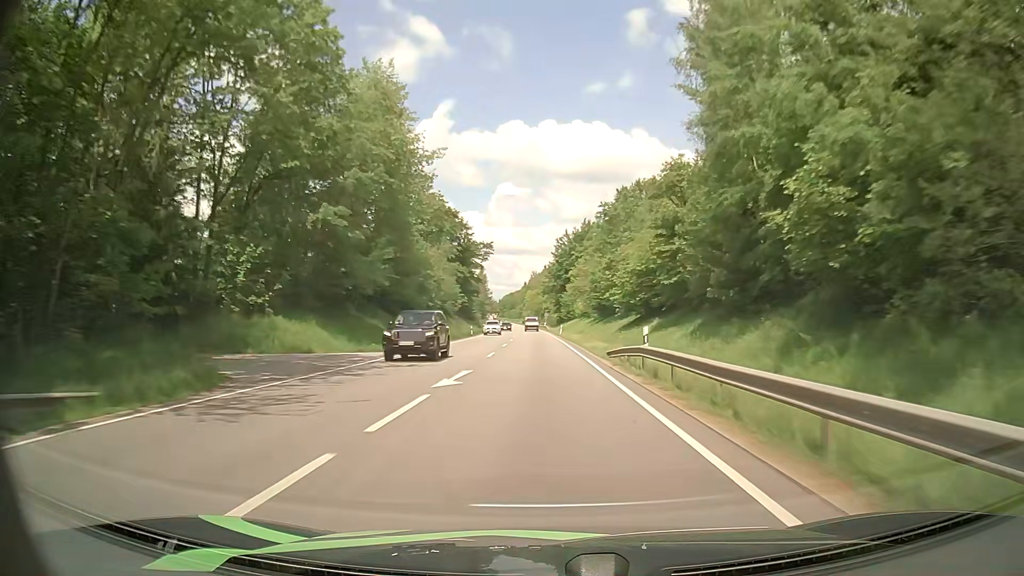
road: primary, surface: asphalt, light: Day
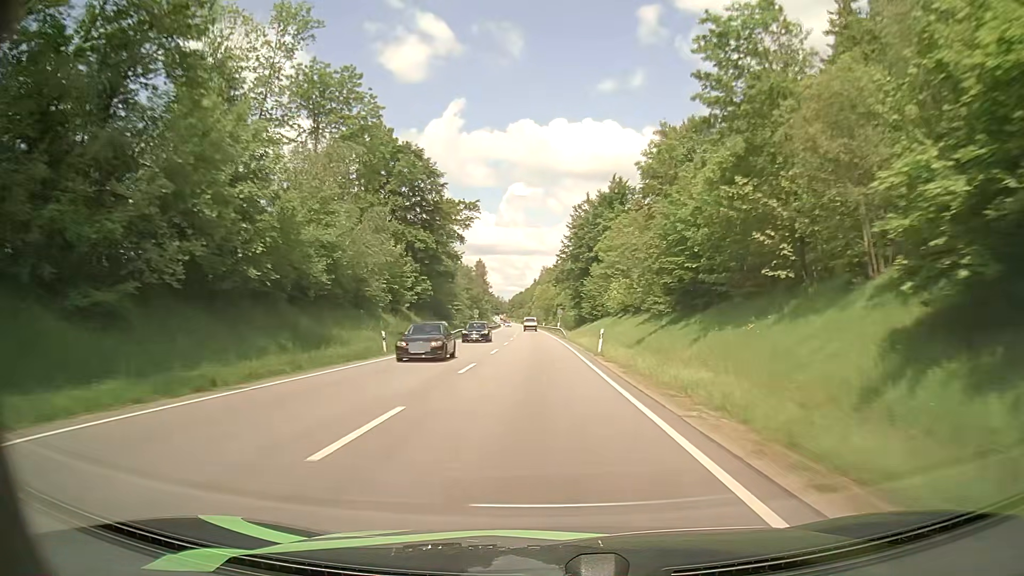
(-0.4, +44.7) m; -1°
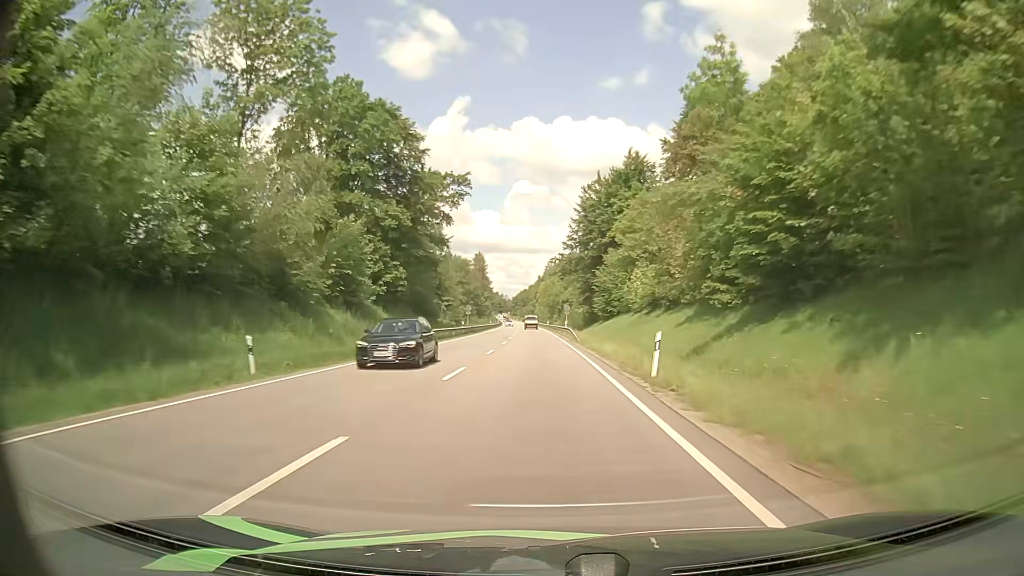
(0.0, +15.0) m; 0°
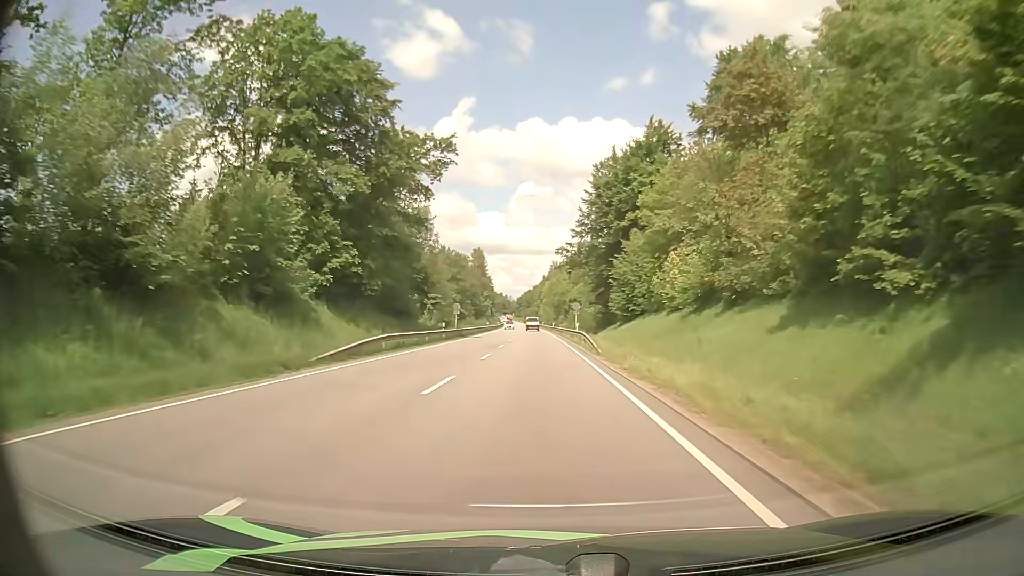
(0.0, +14.9) m; 0°
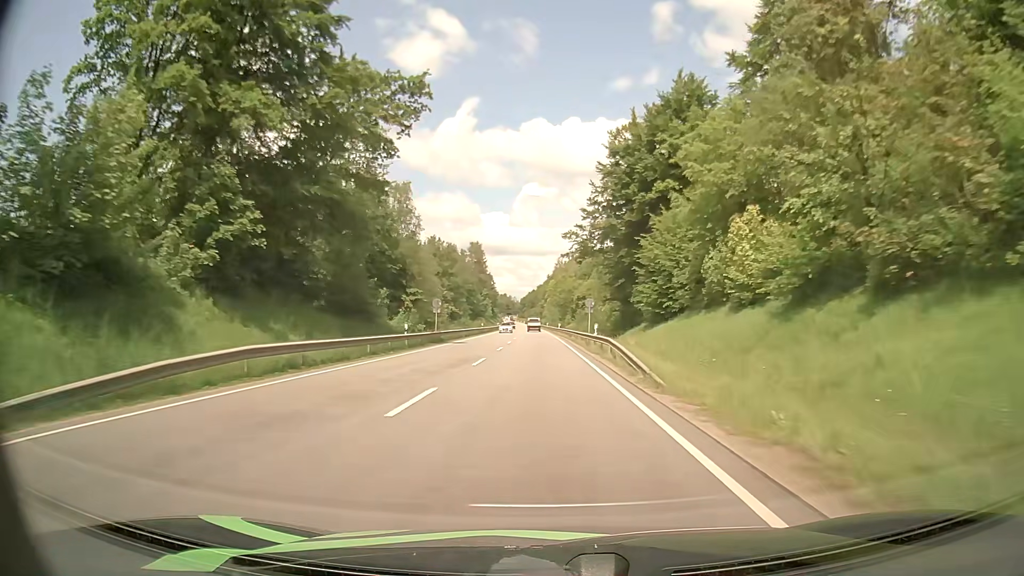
(-0.1, +14.9) m; 0°
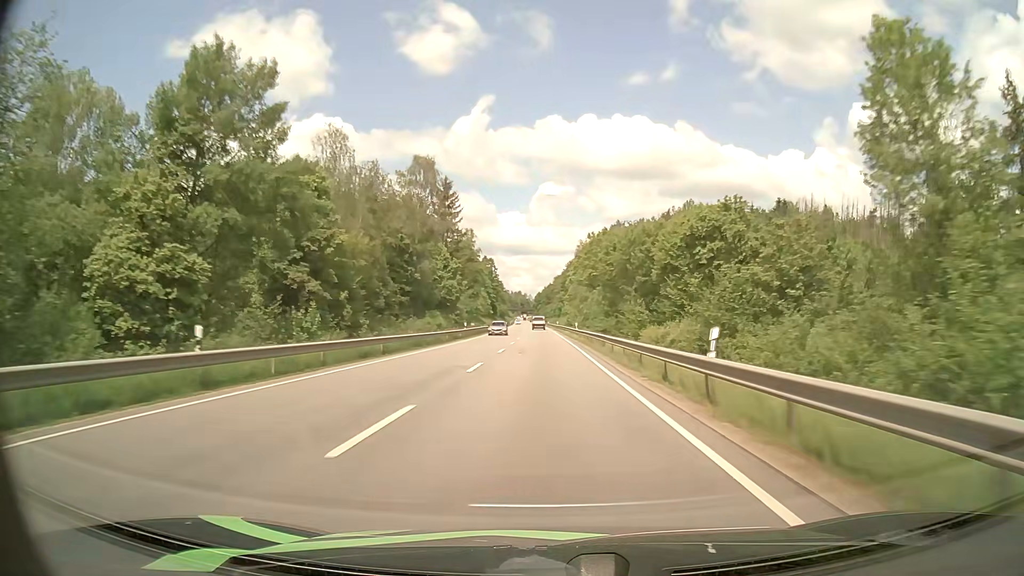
(-1.3, +75.1) m; -2°
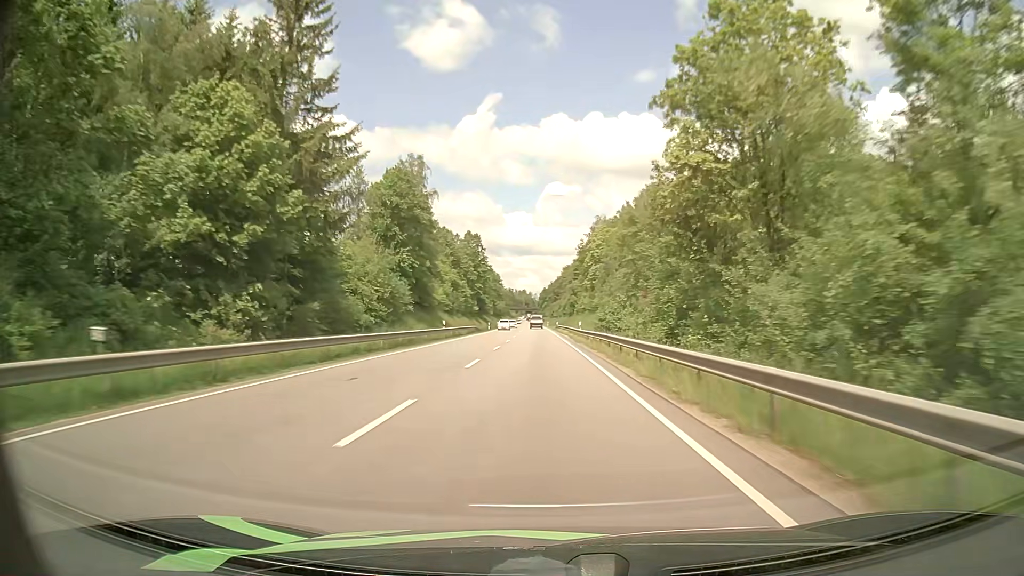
(-0.3, +59.5) m; 0°
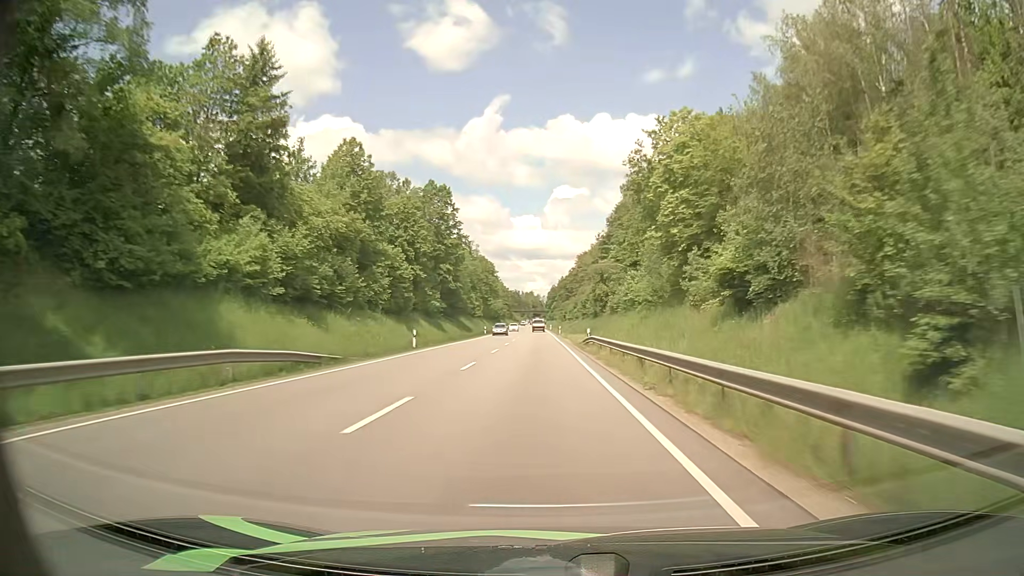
(-0.7, +59.0) m; -1°
(0, +10) (0, +20) (0, +30) (0, +40) (0, +50) (0, +60) (0, +70) (-1, +80) (-1, +90) (-1, +100) m
